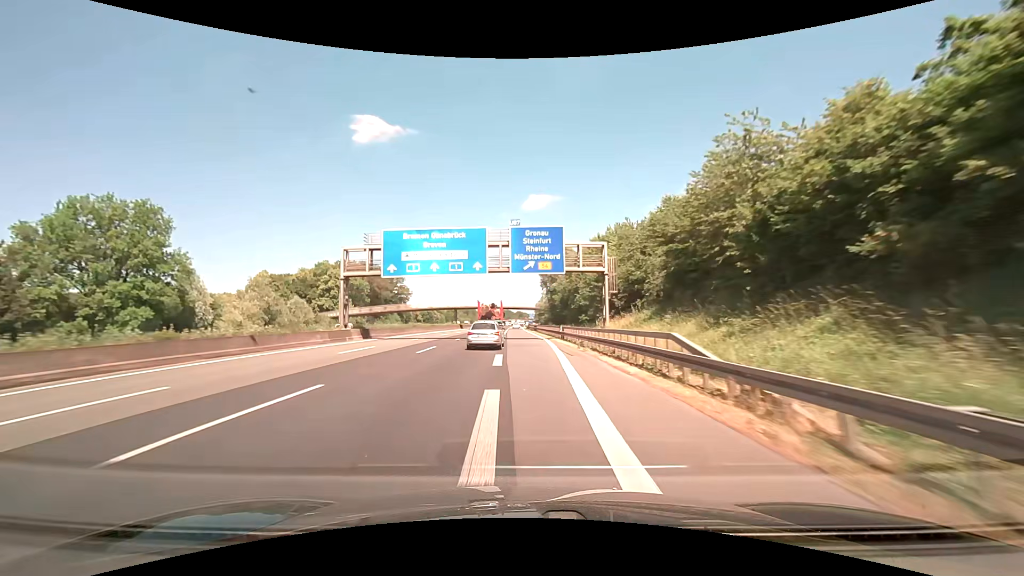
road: motorway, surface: asphalt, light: Day
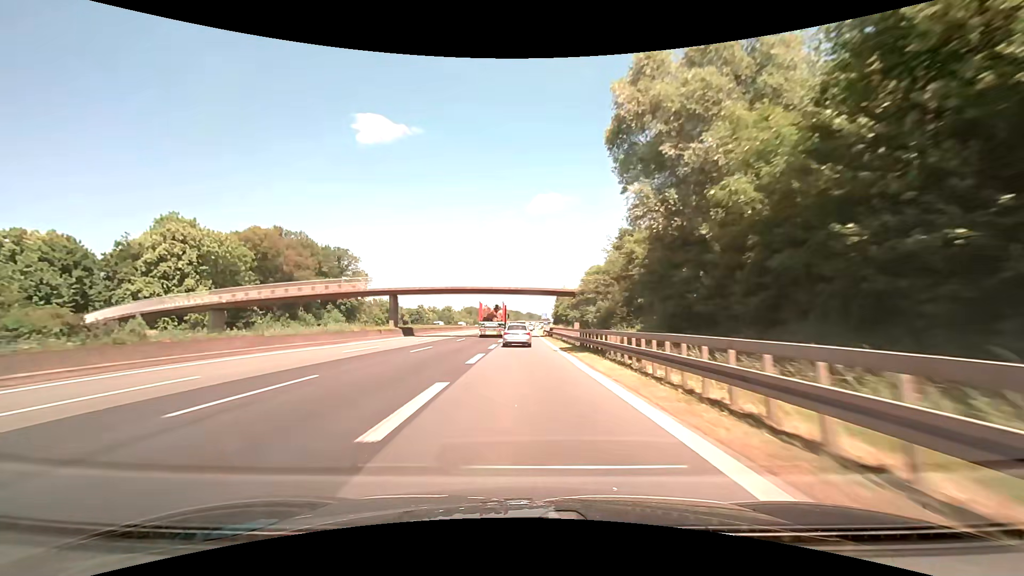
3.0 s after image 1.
(-0.9, +69.0) m; -1°
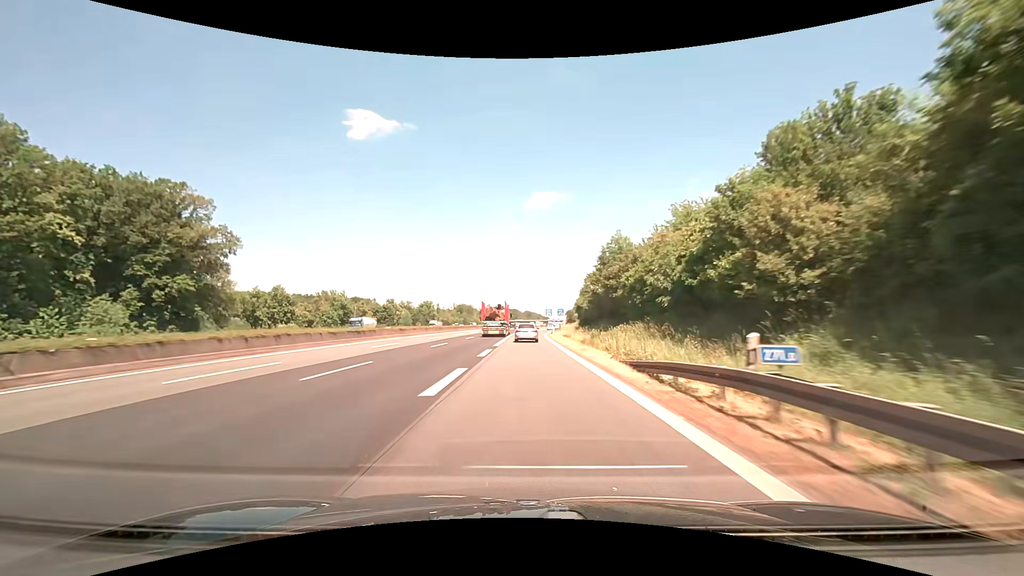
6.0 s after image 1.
(-0.3, +67.0) m; -1°
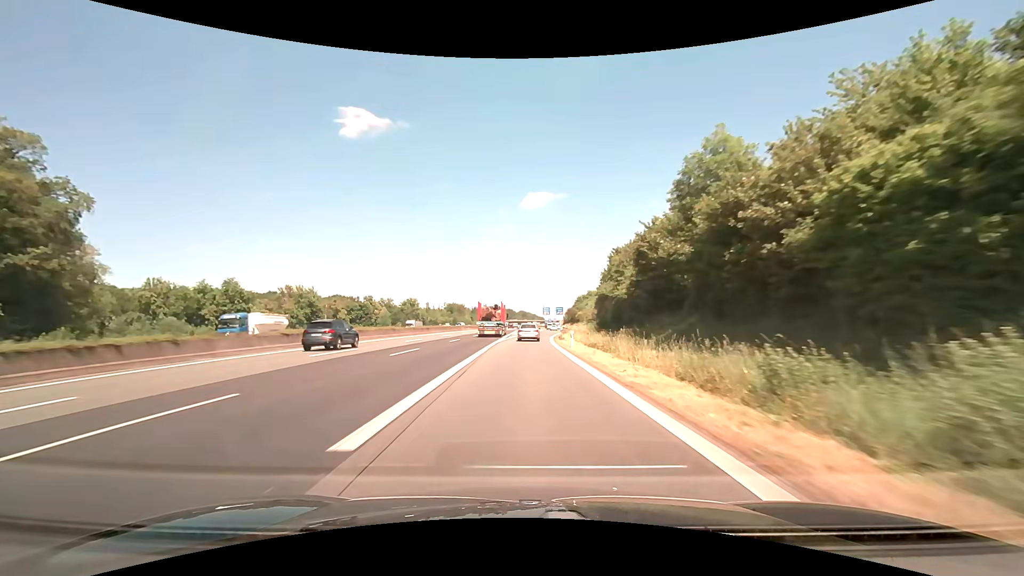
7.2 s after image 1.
(+0.4, +26.2) m; +1°
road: motorway_link
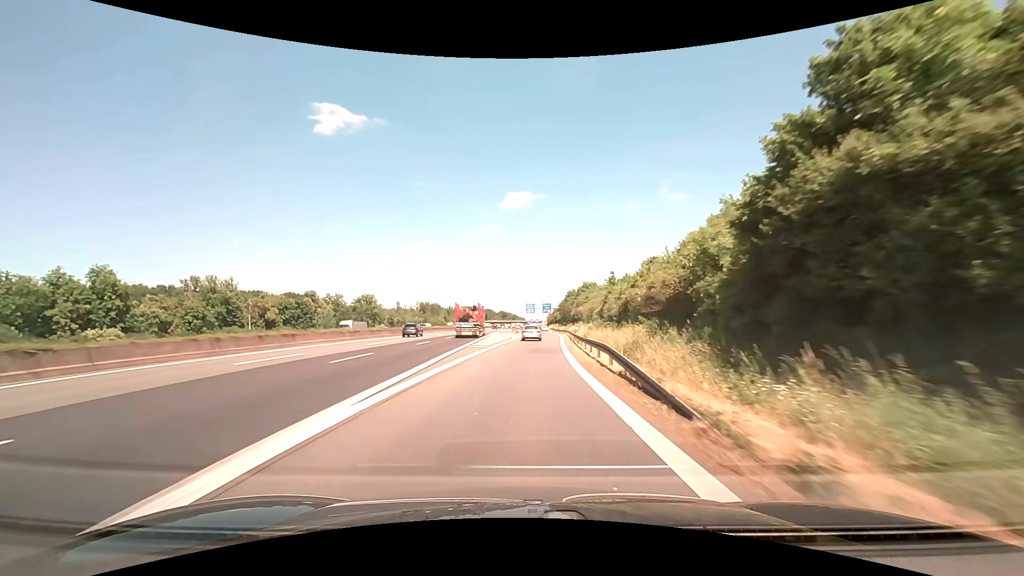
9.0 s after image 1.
(+0.7, +39.0) m; +2°
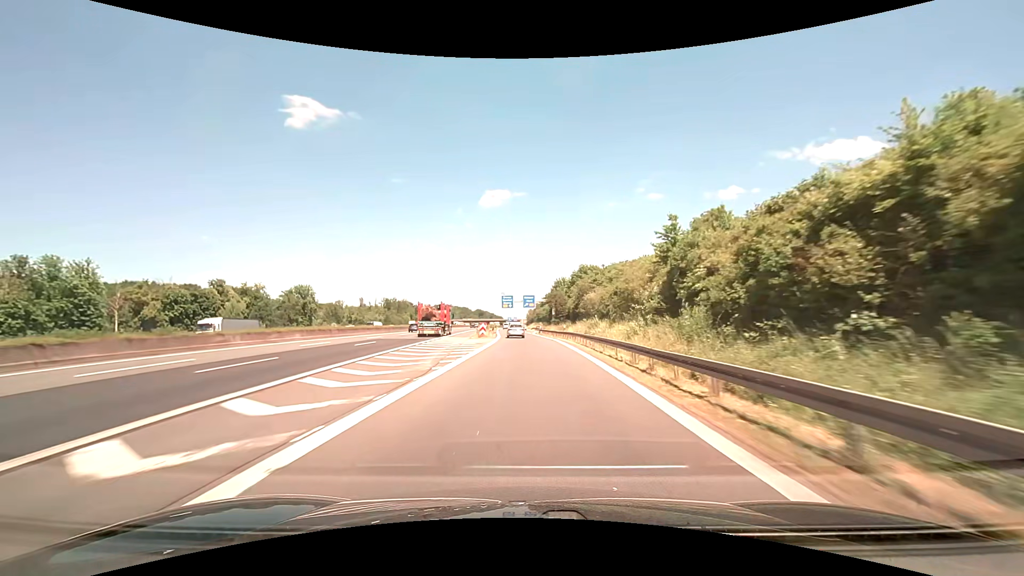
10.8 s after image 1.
(+0.9, +39.2) m; +3°
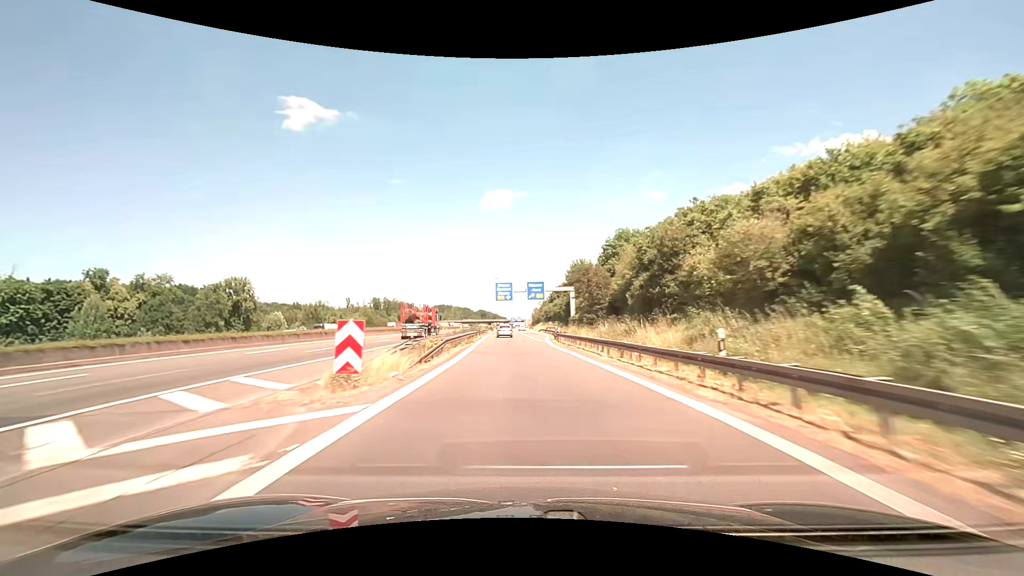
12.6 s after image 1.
(+0.1, +39.1) m; 0°
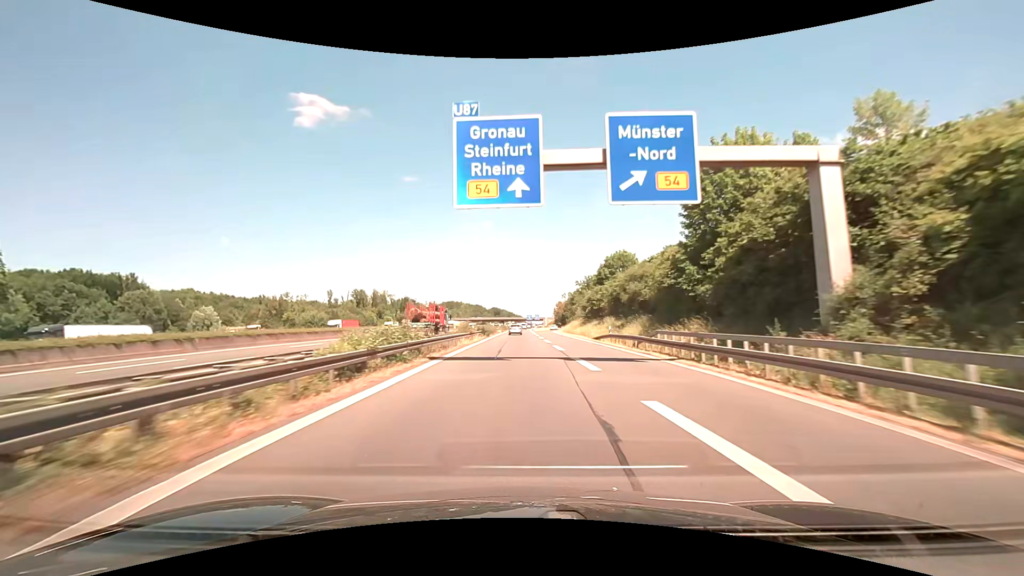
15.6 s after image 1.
(-2.0, +65.5) m; -2°
(0, +10) (0, +20) (0, +30) (0, +40) (0, +50) (0, +60) (0, +70) (0, +80) (0, +90) (0, +100) m
